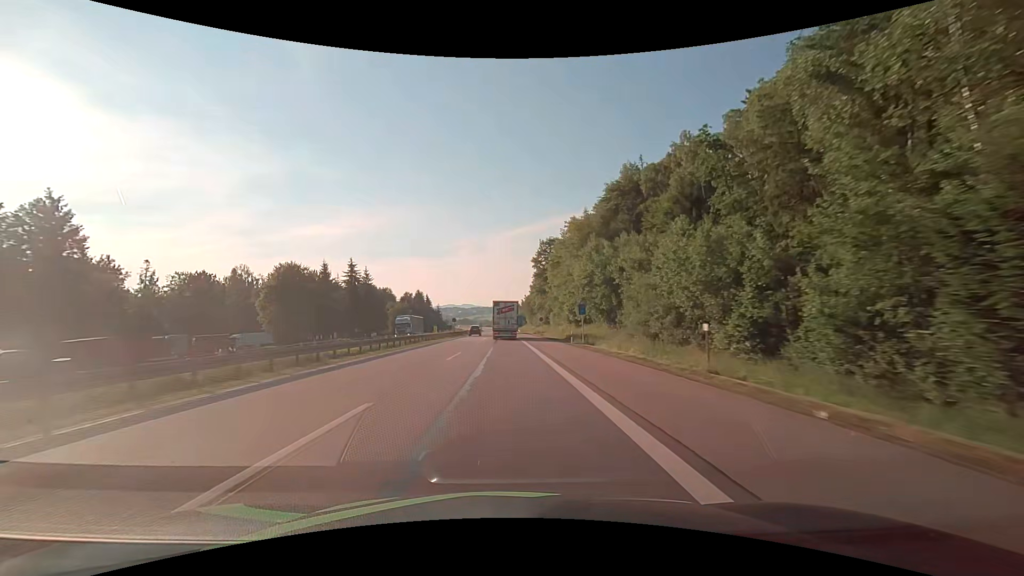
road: motorway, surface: asphalt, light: Day
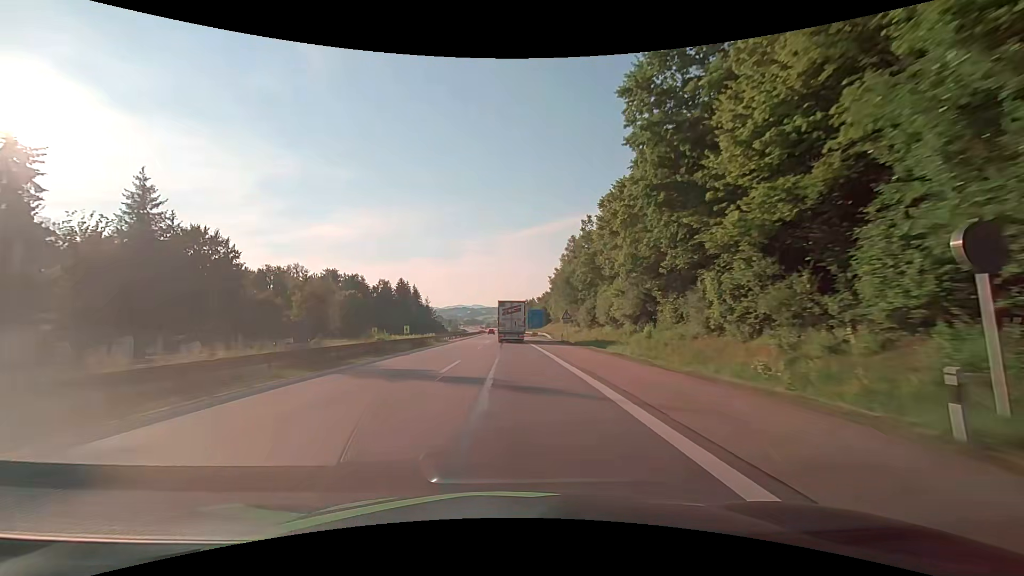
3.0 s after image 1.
(-0.7, +77.3) m; -1°
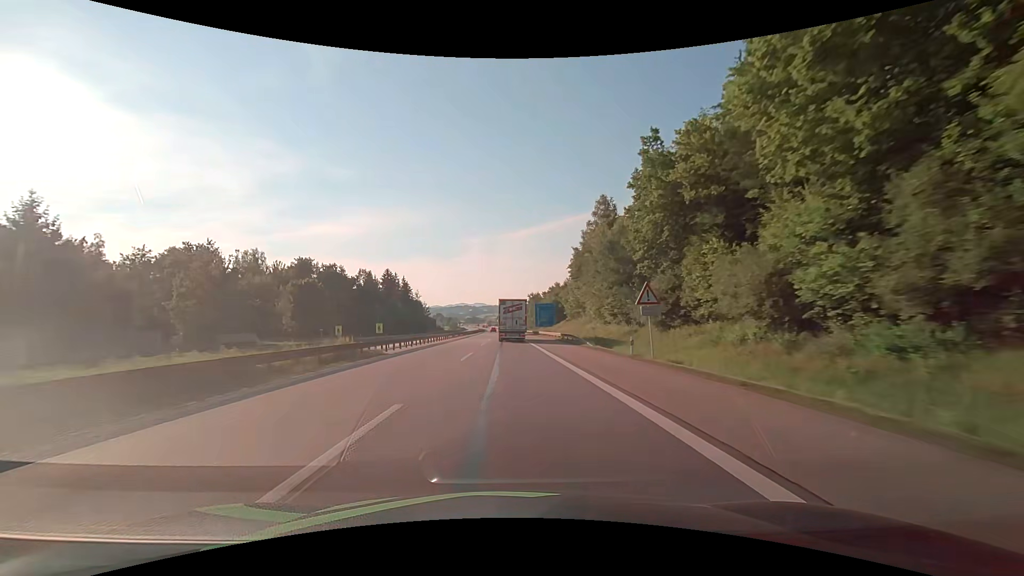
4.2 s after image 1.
(-0.1, +30.3) m; 0°
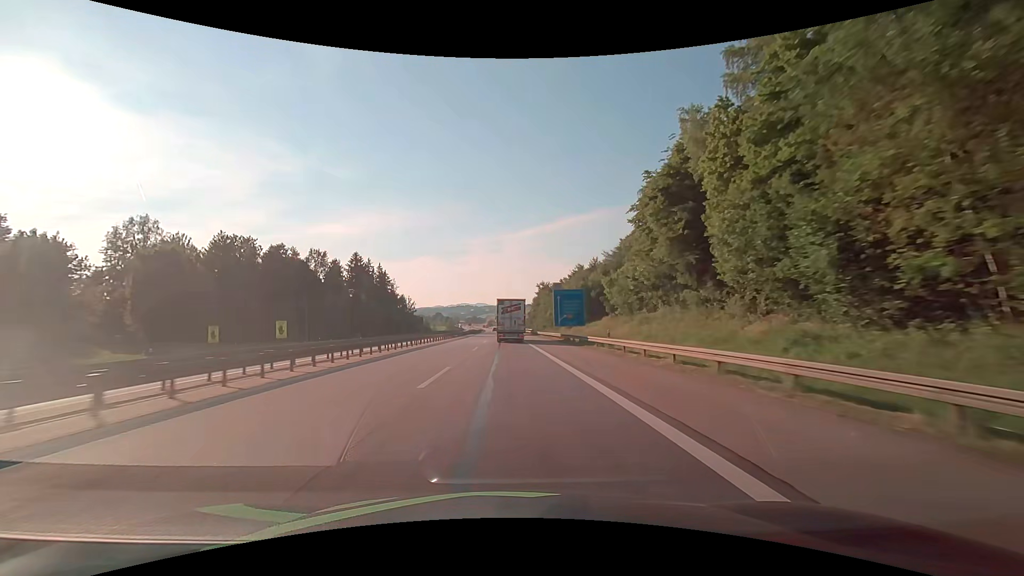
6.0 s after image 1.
(+0.1, +45.1) m; 0°
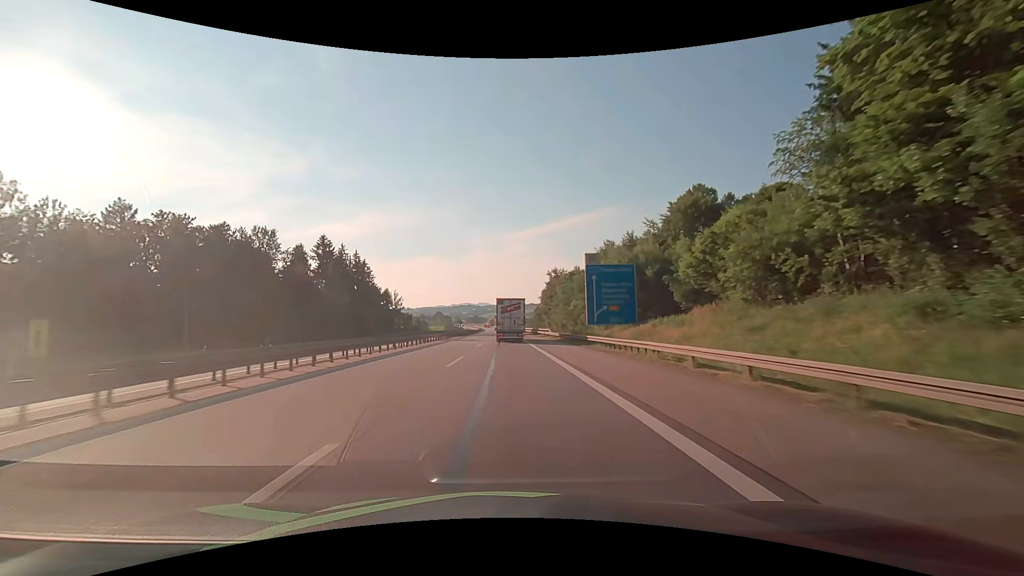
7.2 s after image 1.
(-0.1, +30.0) m; 0°
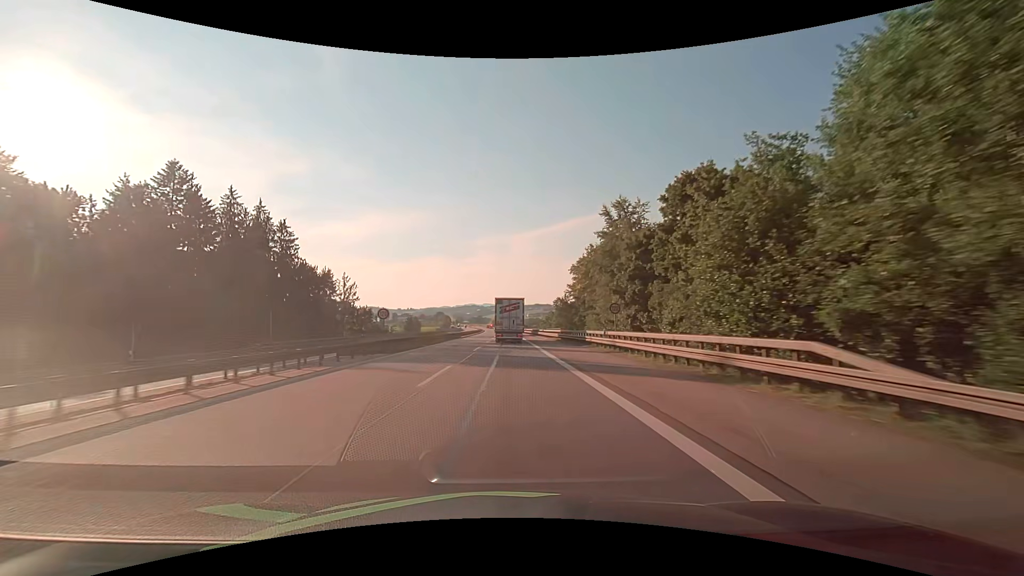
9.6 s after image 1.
(-0.3, +59.8) m; -1°
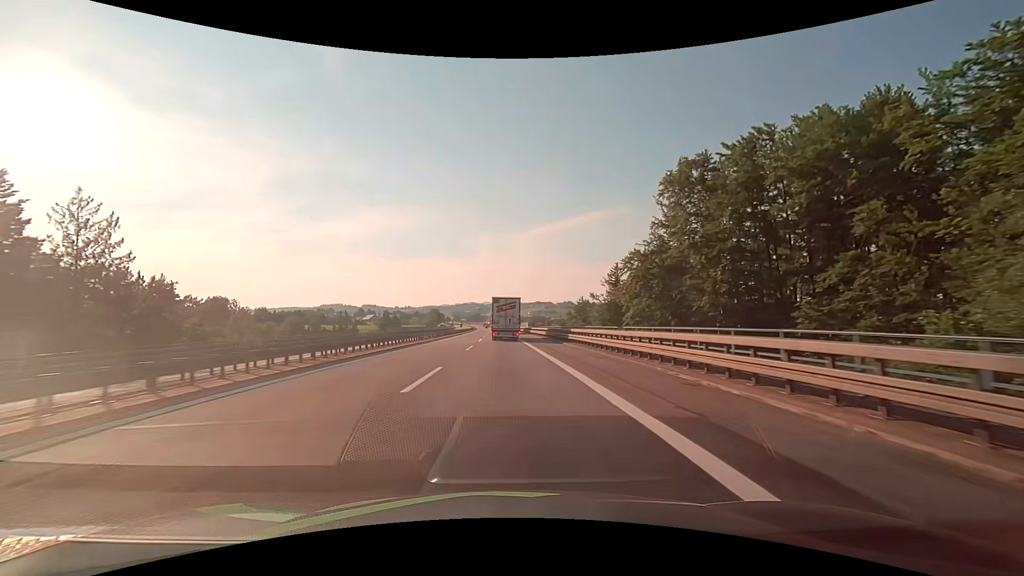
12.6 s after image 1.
(+0.2, +72.7) m; 0°
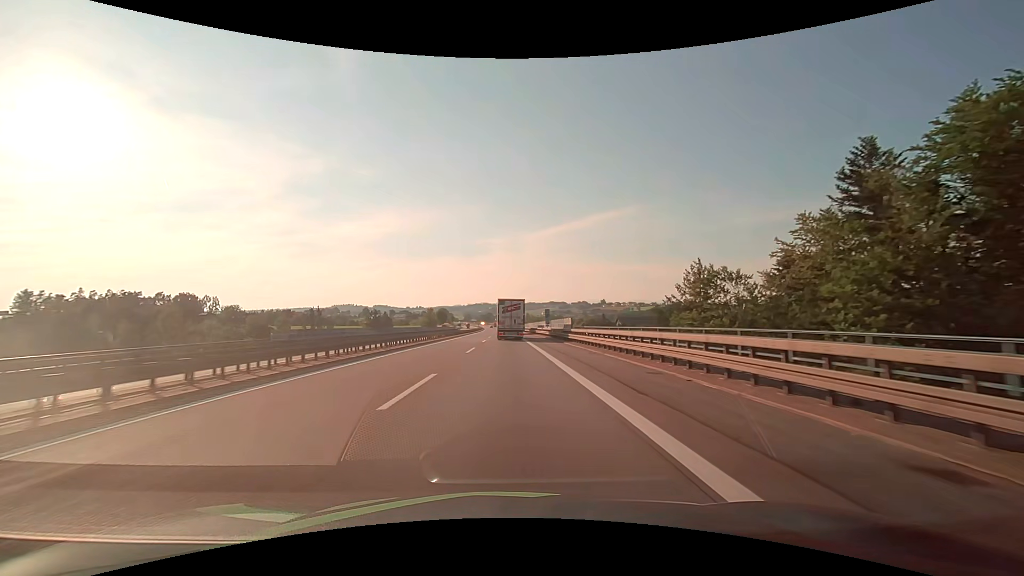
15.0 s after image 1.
(-0.7, +56.0) m; -1°
(0, +10) (0, +20) (0, +30) (0, +40) (0, +50) (0, +60) (0, +70) (0, +80) (-1, +90) (-1, +100) m
